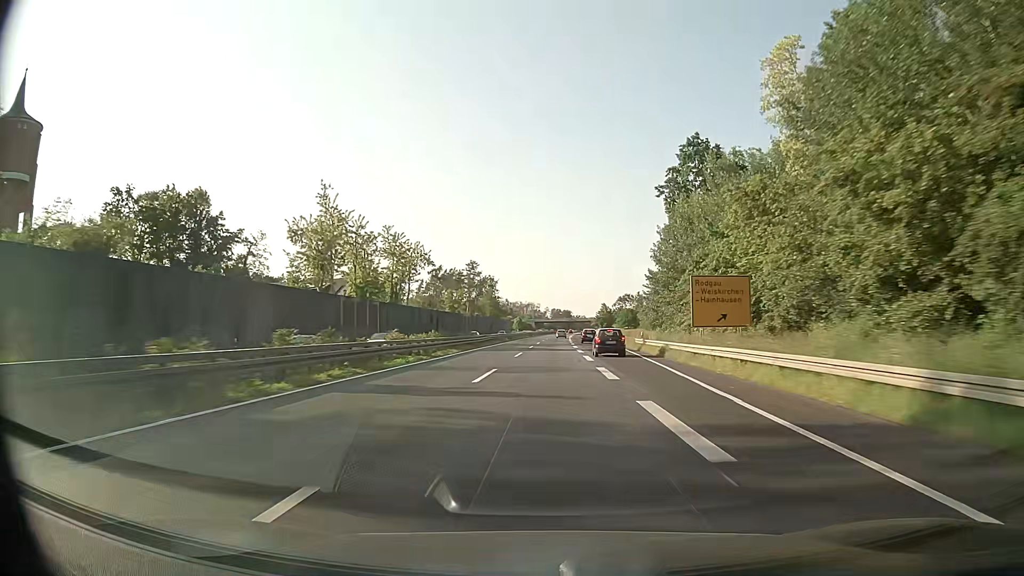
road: trunk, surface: asphalt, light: Day
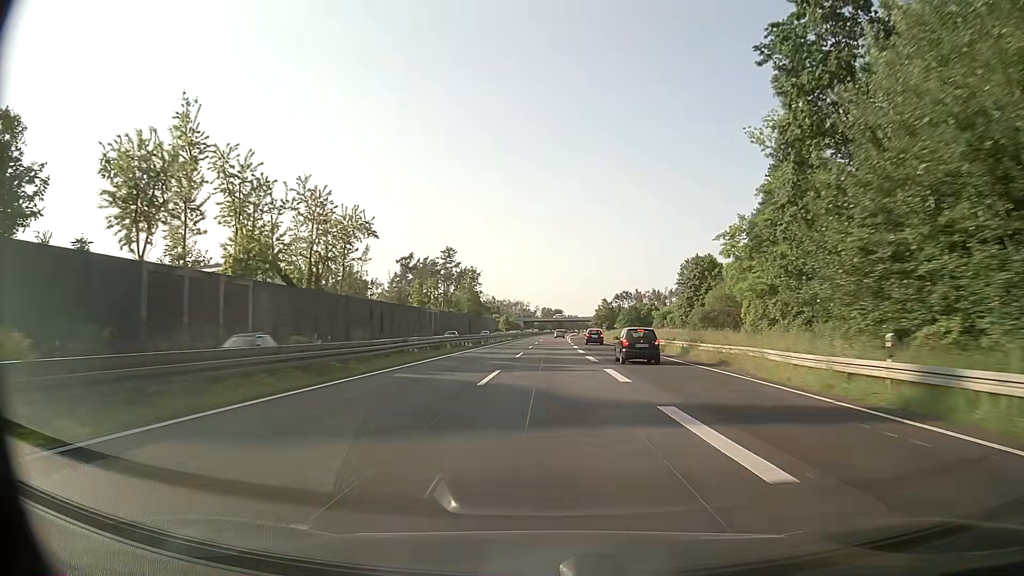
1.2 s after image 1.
(+0.3, +37.1) m; +1°
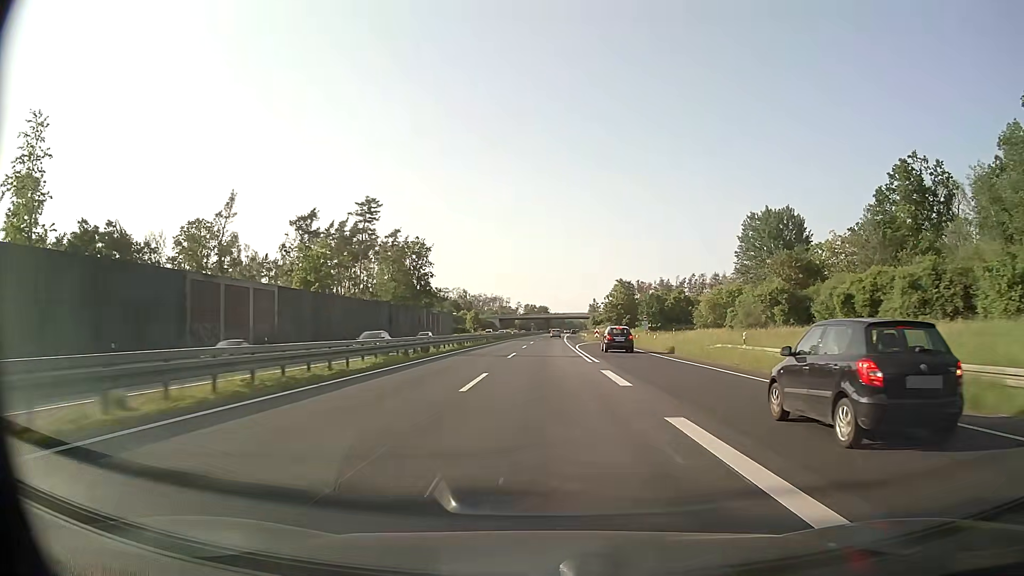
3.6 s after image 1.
(+1.1, +73.9) m; +1°
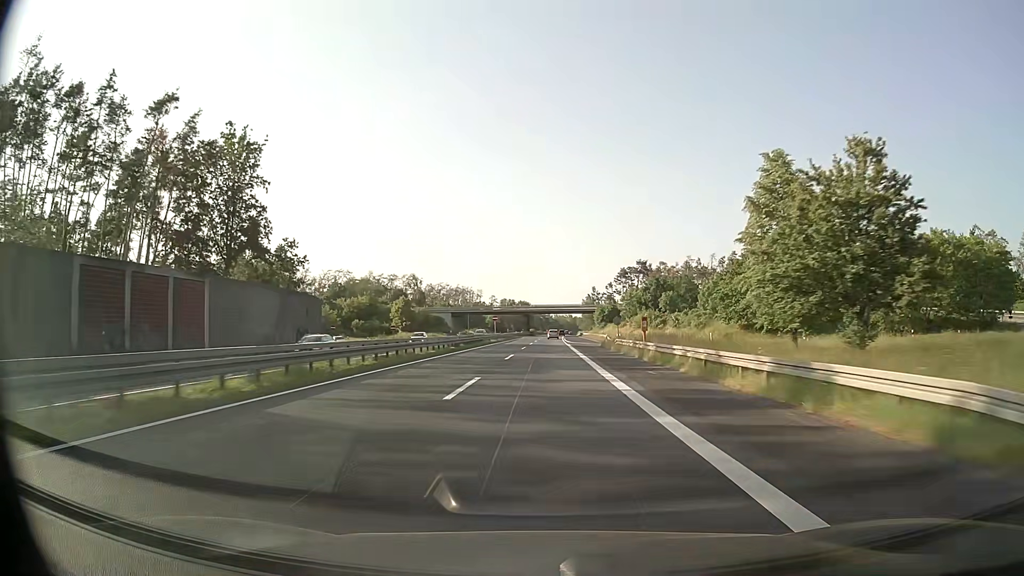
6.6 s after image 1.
(+1.2, +91.6) m; +1°
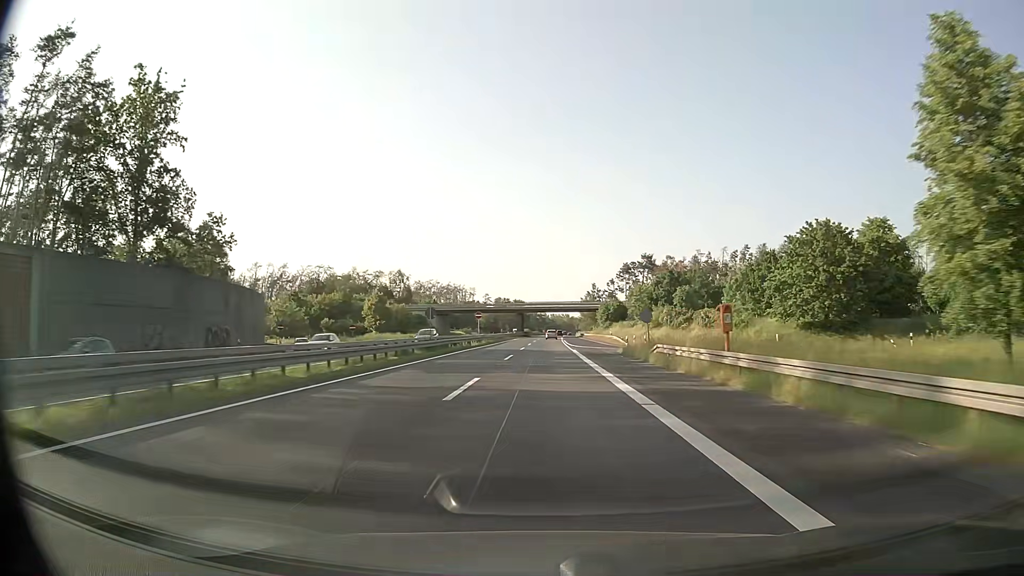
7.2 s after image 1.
(+0.1, +18.2) m; 0°
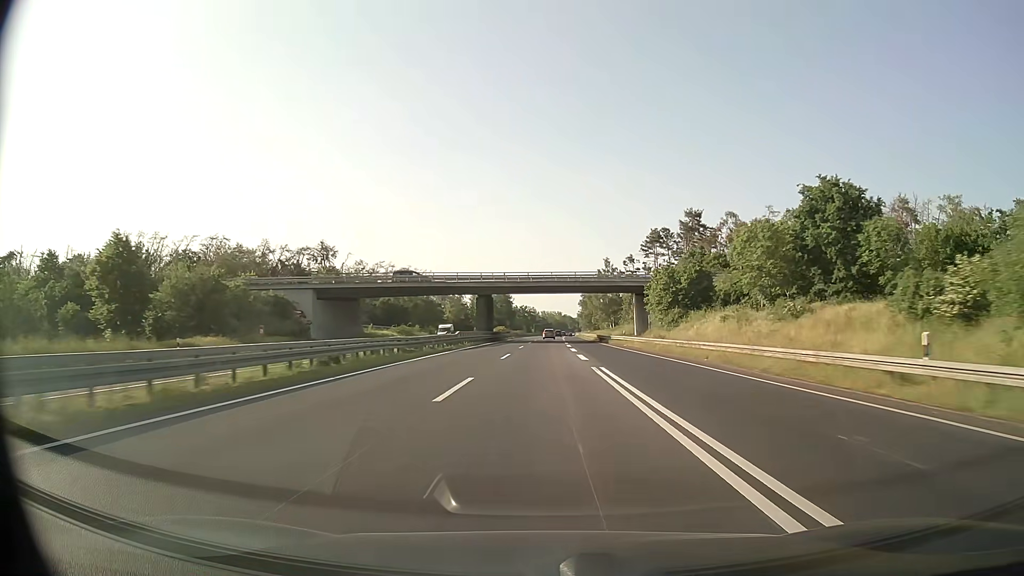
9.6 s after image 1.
(+0.5, +72.5) m; +1°
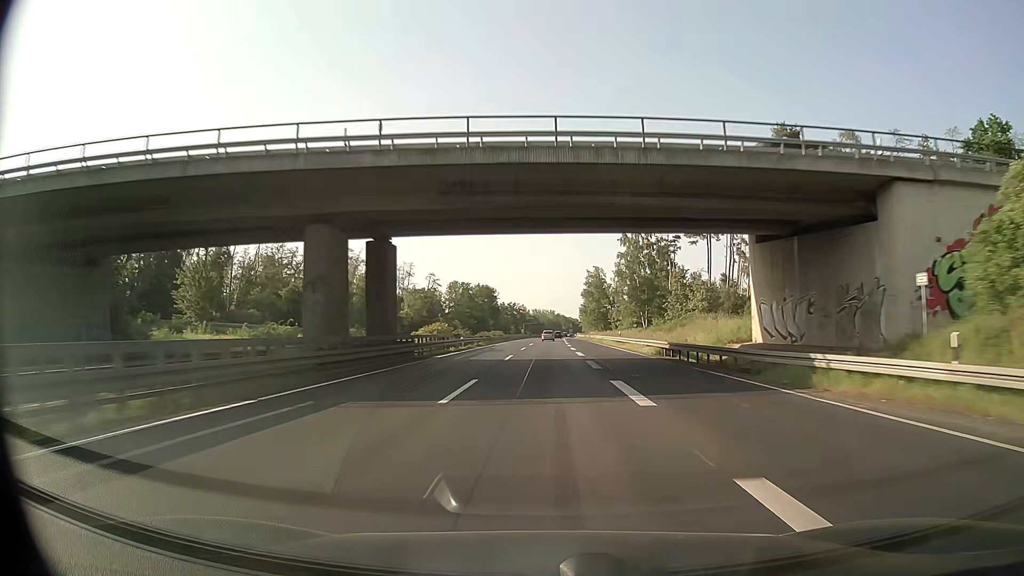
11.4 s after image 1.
(+0.2, +54.0) m; +1°
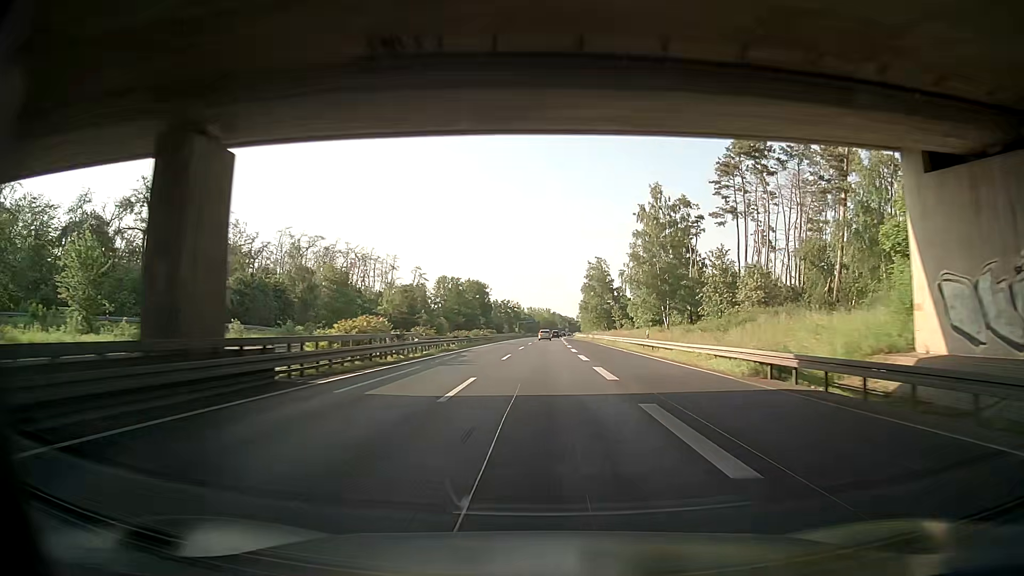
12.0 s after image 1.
(0.0, +17.9) m; 0°
